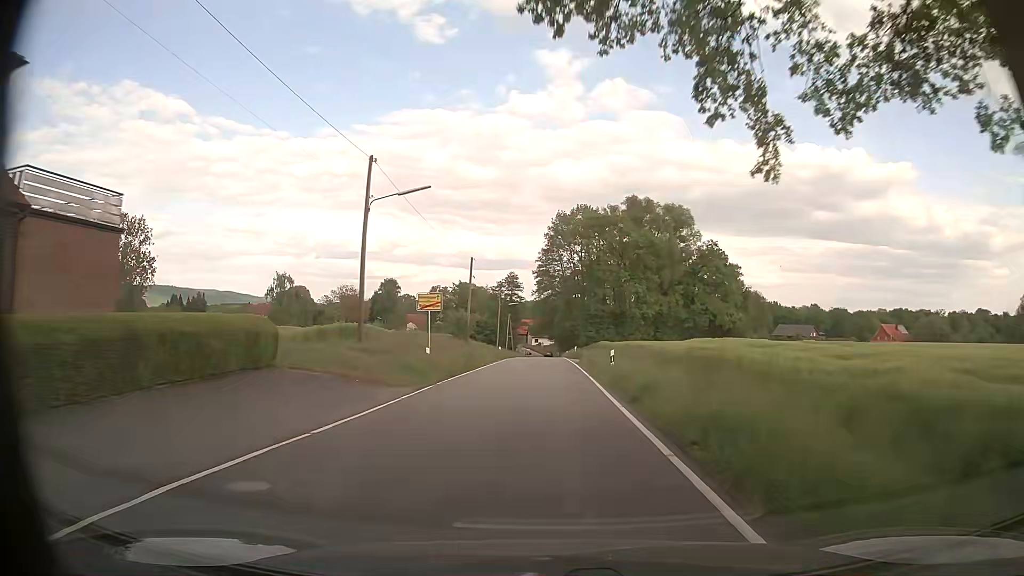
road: tertiary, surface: asphalt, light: Day
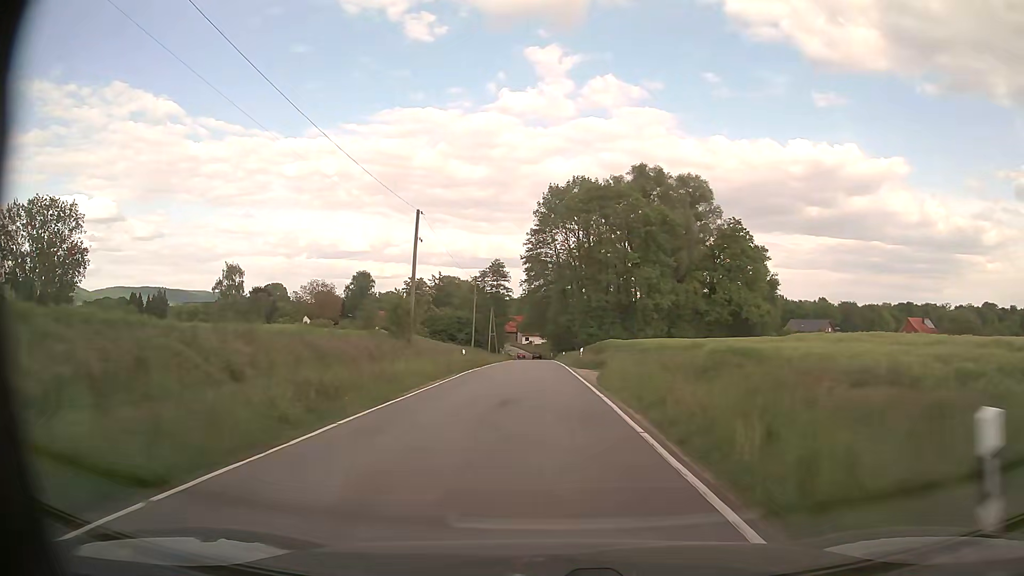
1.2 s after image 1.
(+0.2, +22.2) m; +1°
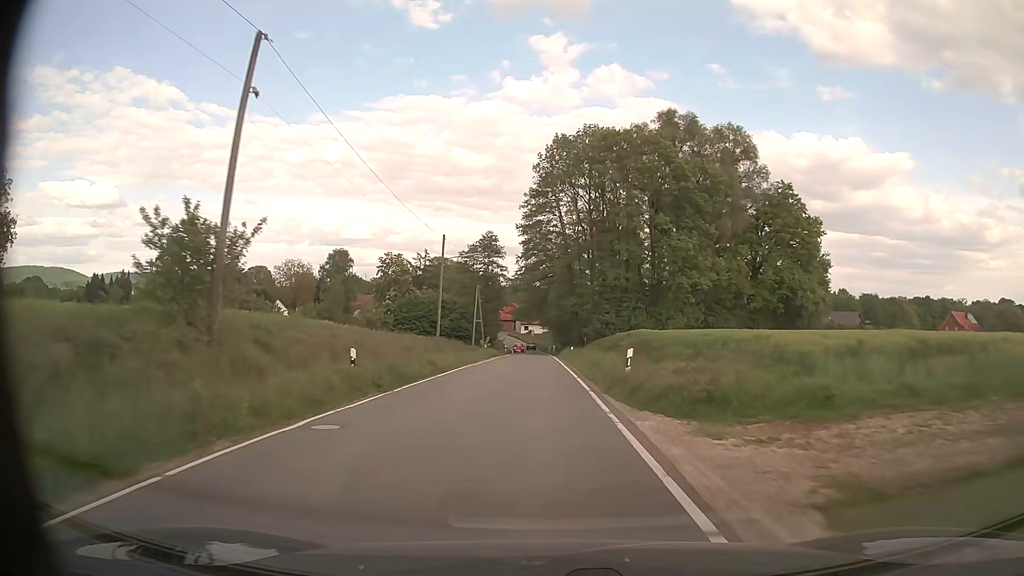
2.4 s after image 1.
(+0.1, +23.0) m; 0°
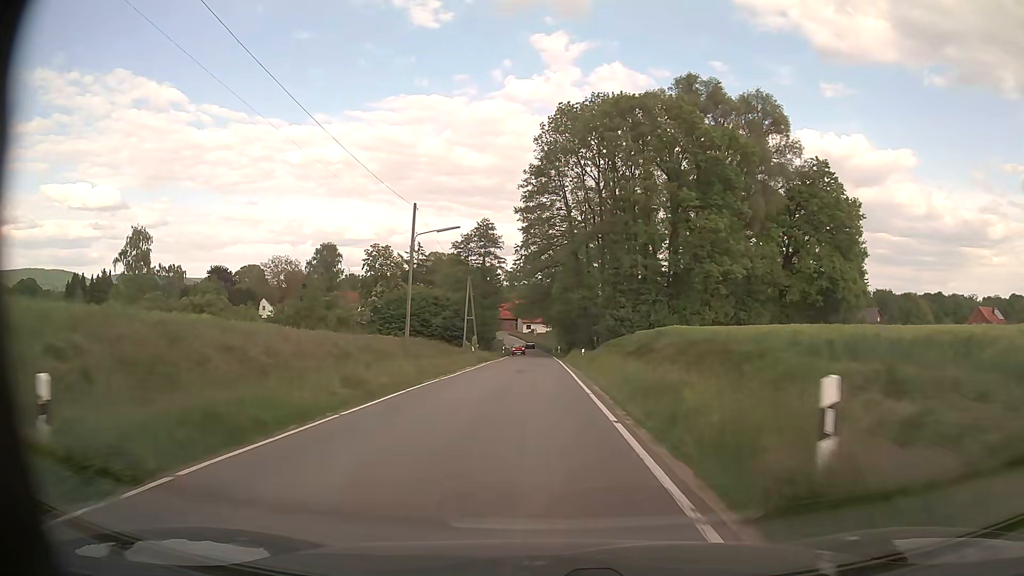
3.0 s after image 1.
(0.0, +11.6) m; 0°
